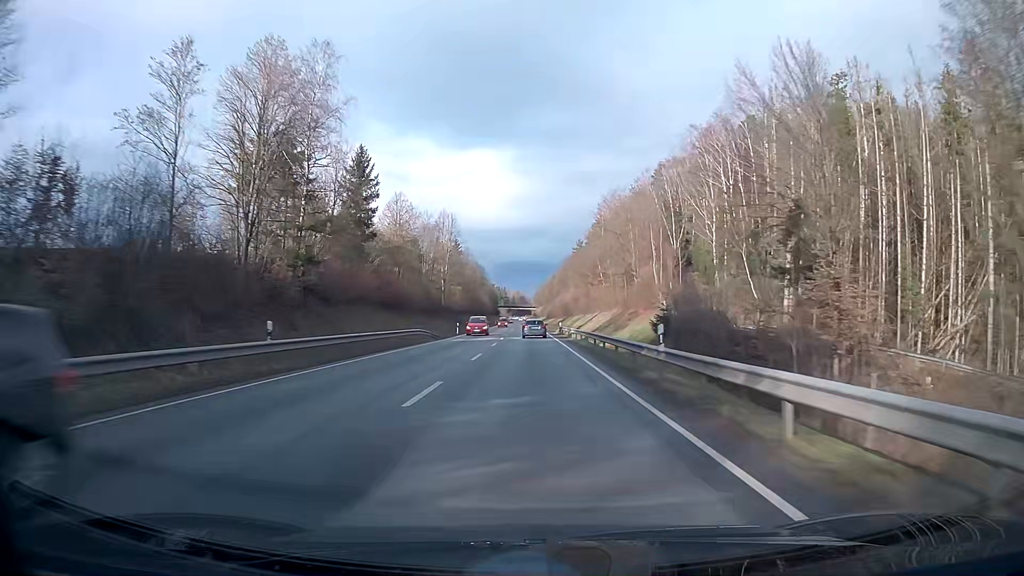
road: primary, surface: asphalt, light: Day
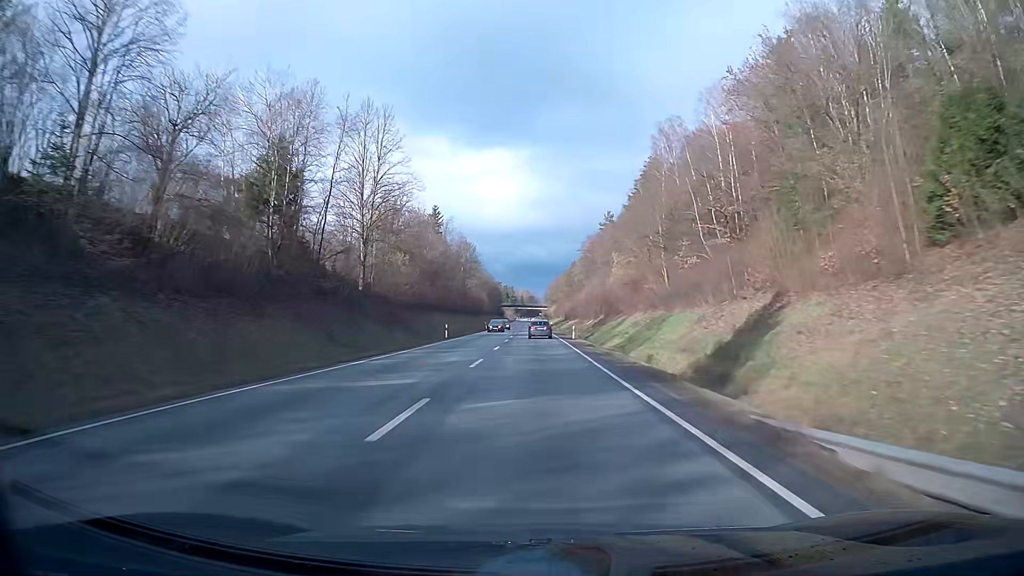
(-0.5, +63.2) m; -1°
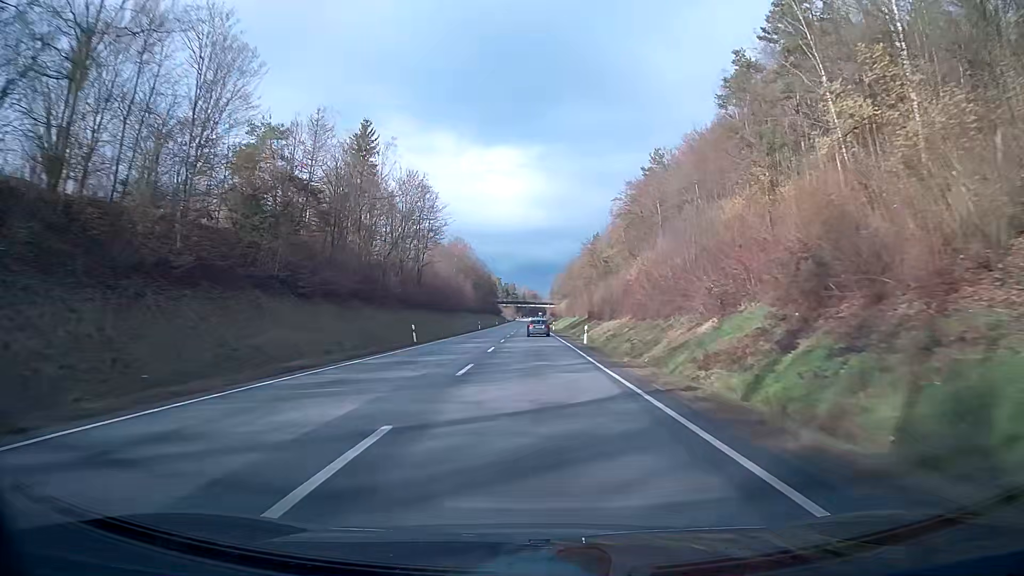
(-0.2, +63.2) m; 0°
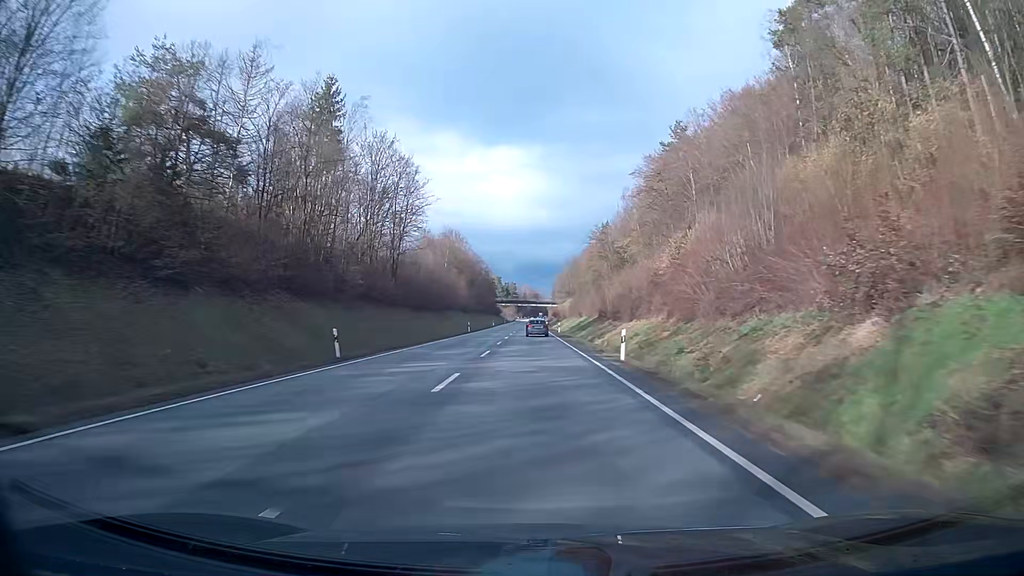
(0.0, +15.8) m; 0°
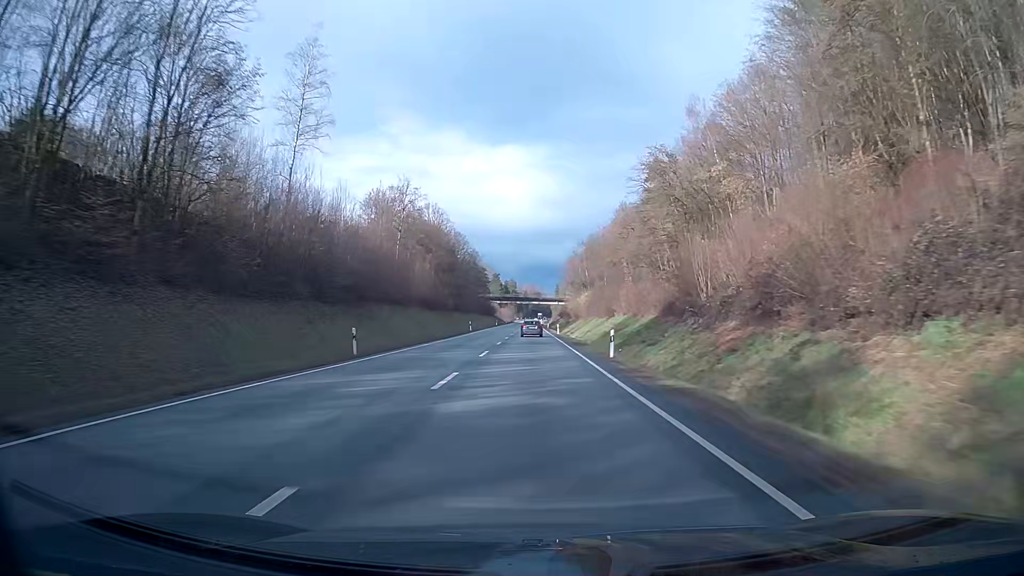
(-0.1, +47.4) m; 0°
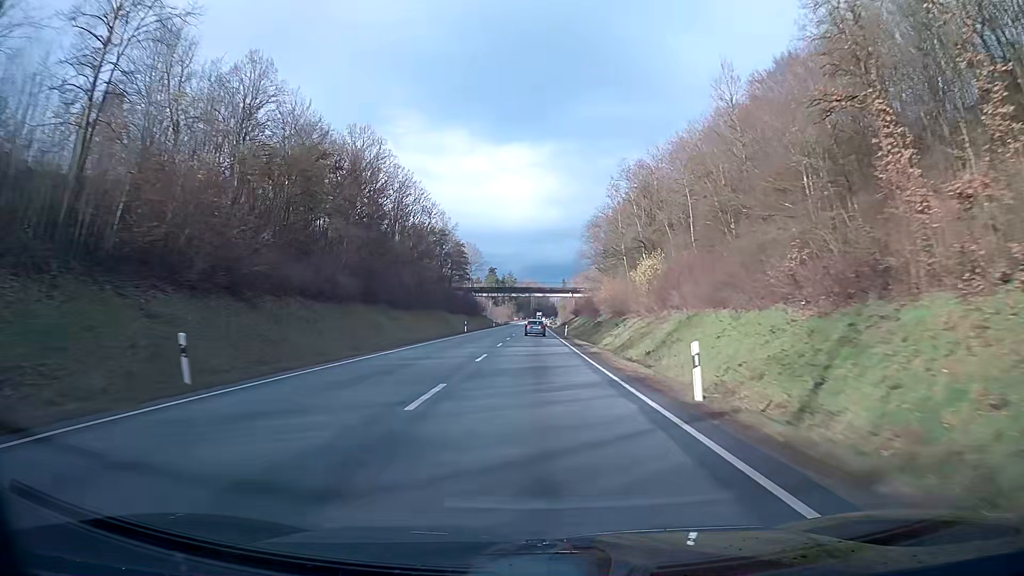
(-0.1, +63.2) m; 0°
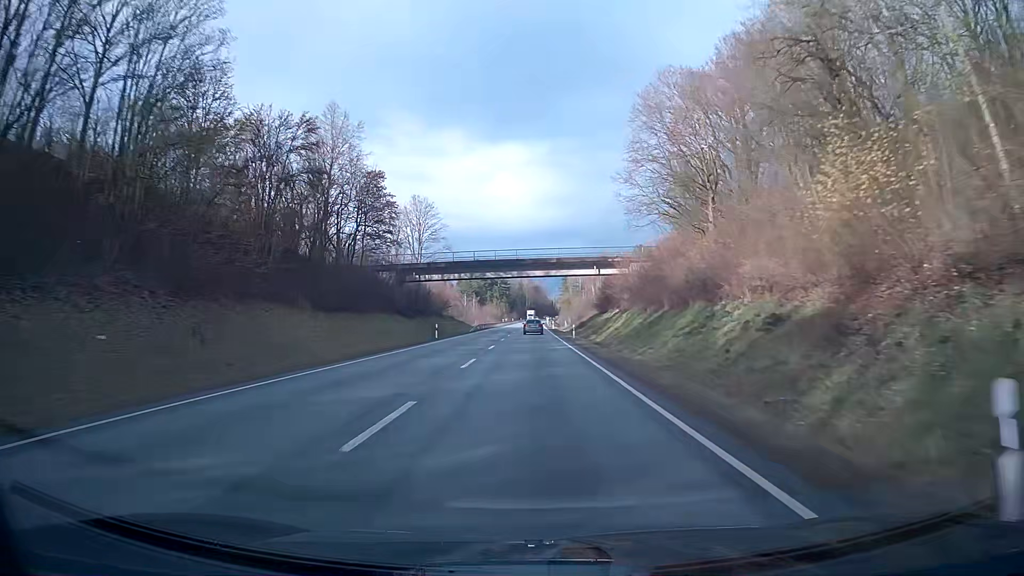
(+0.1, +63.2) m; 0°
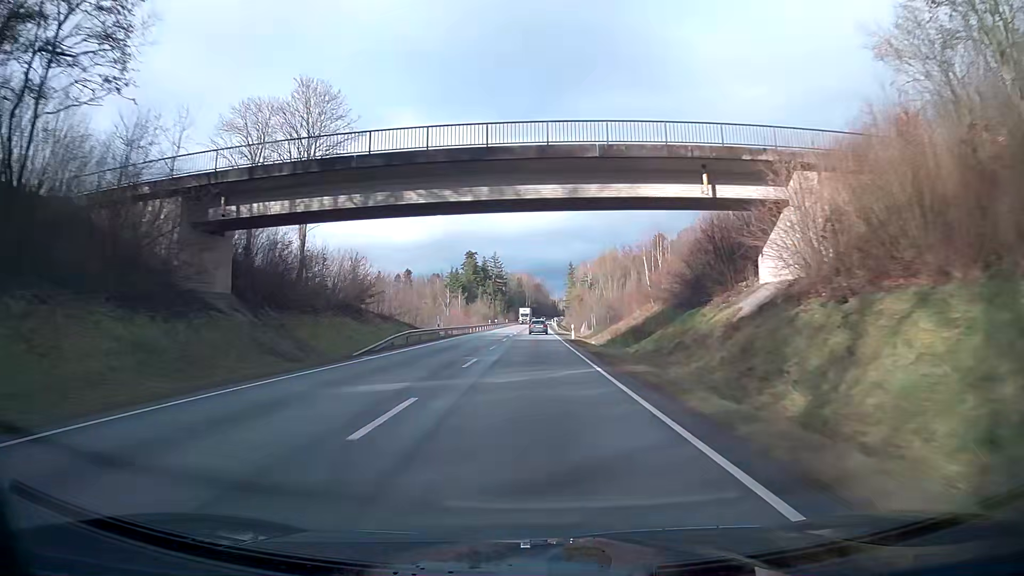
(0.0, +47.3) m; 0°
